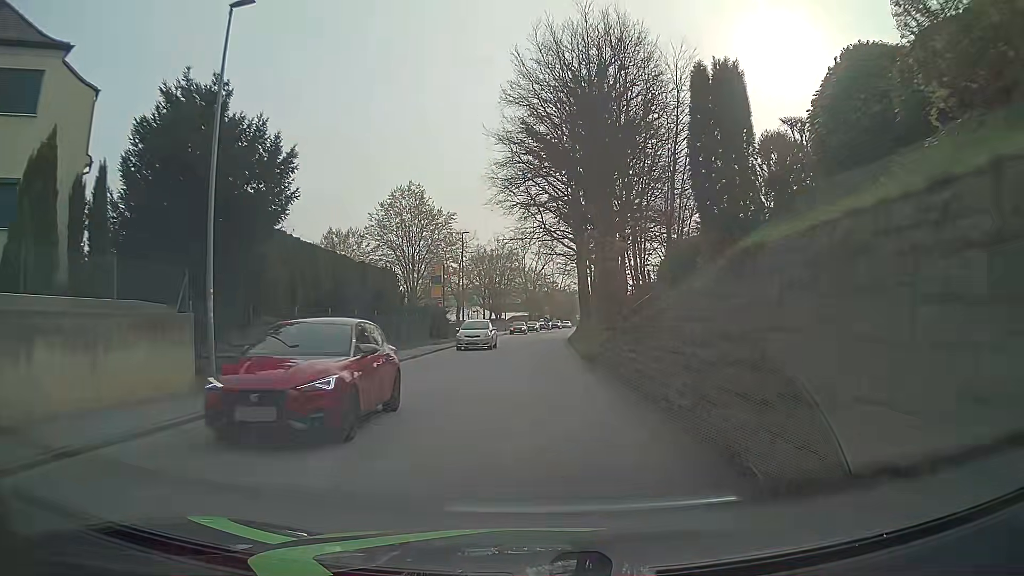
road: tertiary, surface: asphalt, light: Day
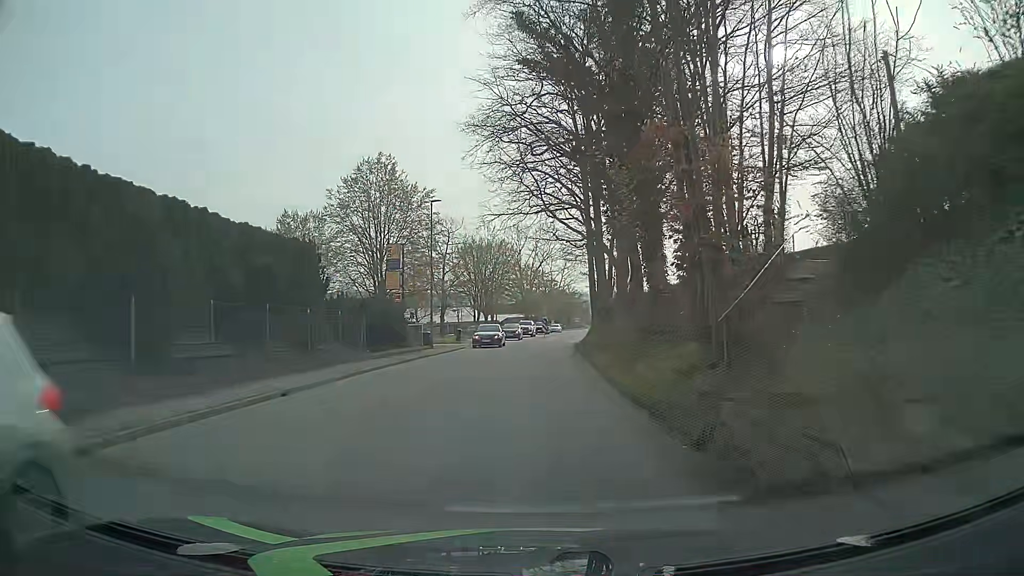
(-0.2, +14.4) m; +1°
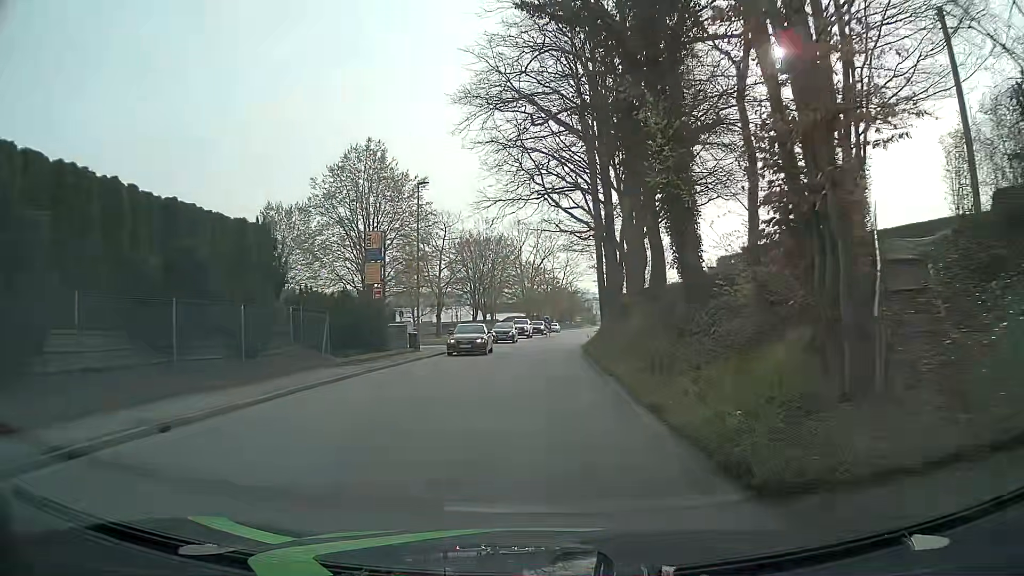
(-0.1, +4.8) m; -2°
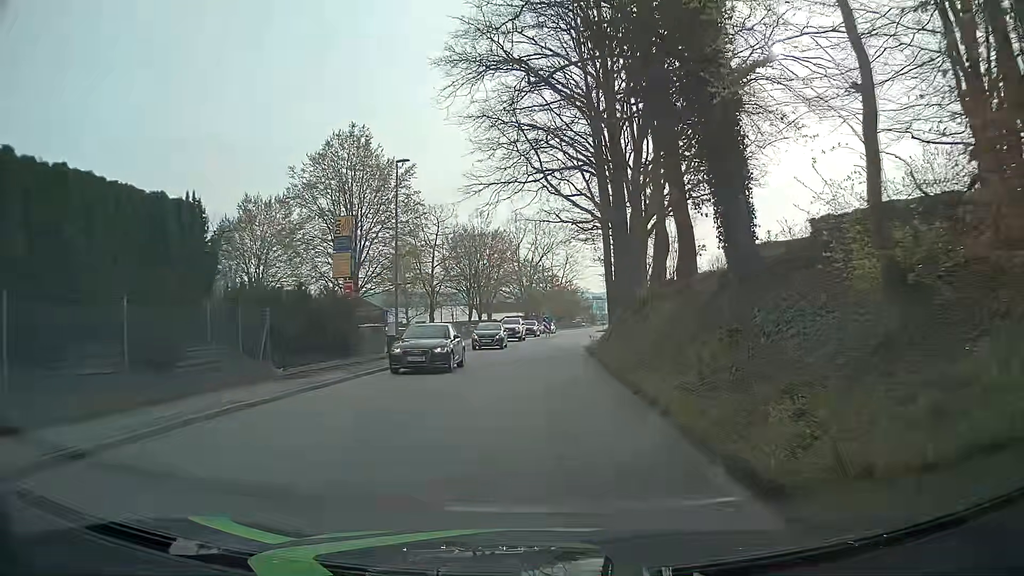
(+0.1, +4.8) m; +1°
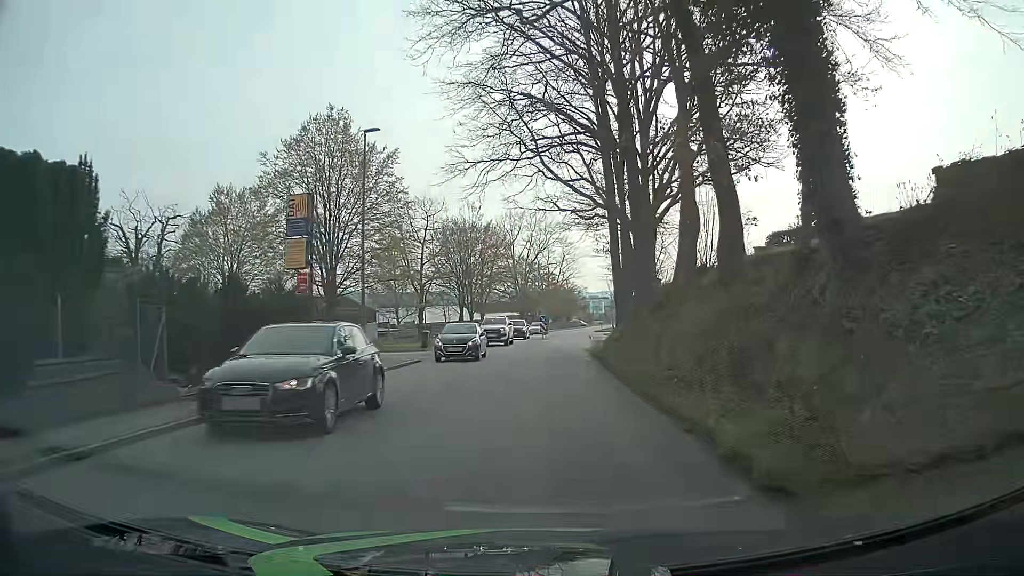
(0.0, +4.8) m; 0°
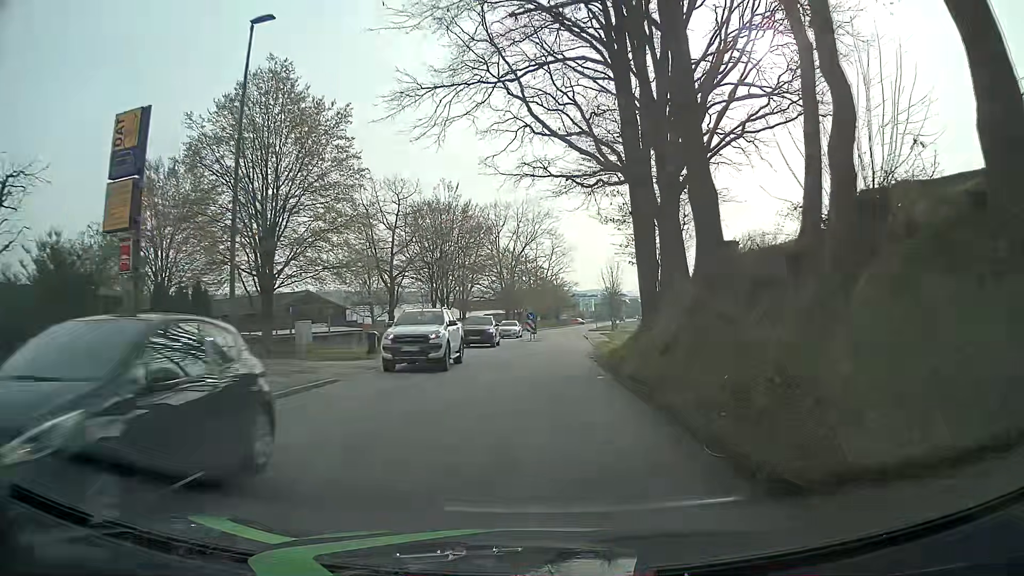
(+0.1, +9.6) m; +1°
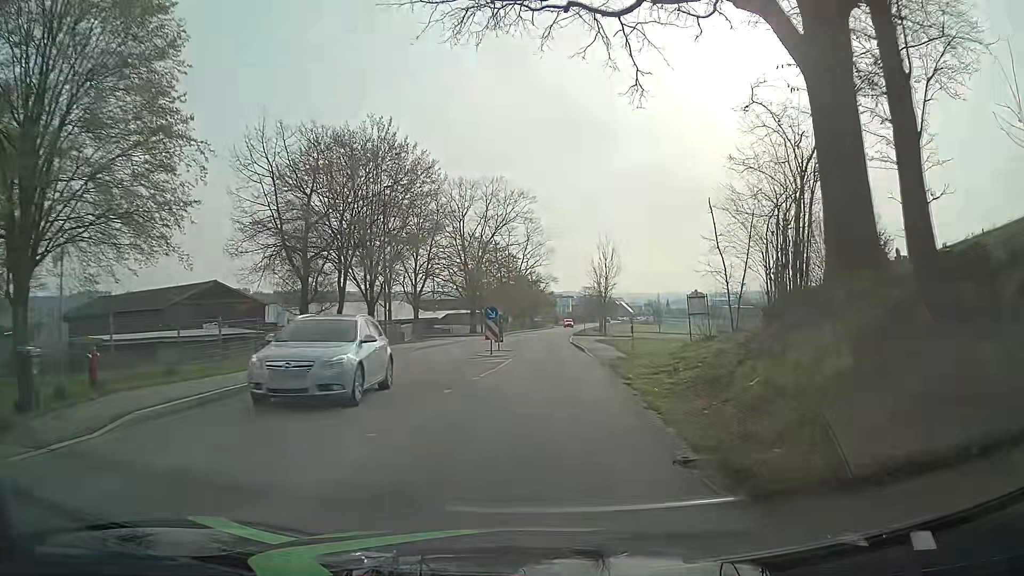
(+0.4, +19.2) m; +2°
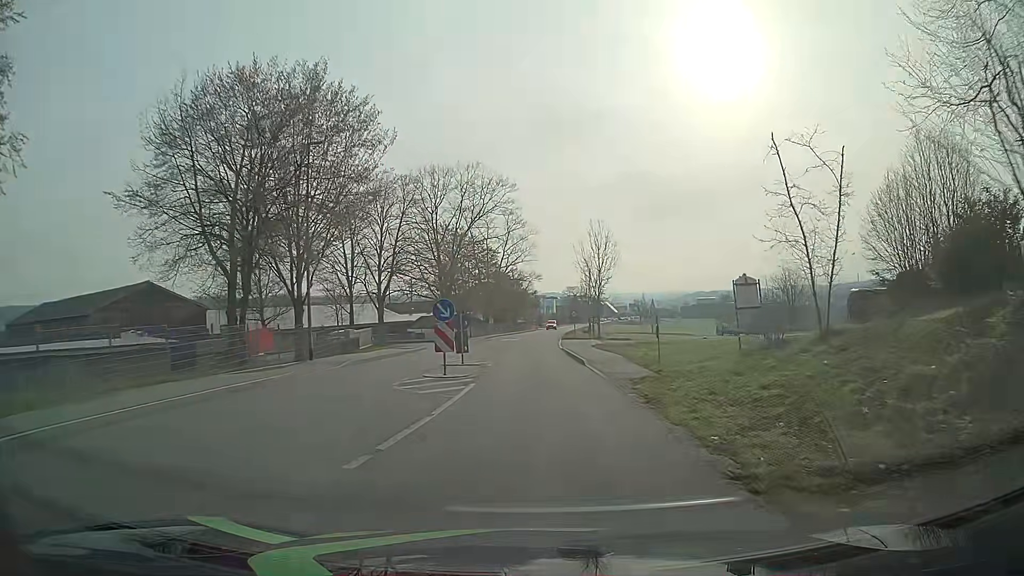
(+0.2, +9.6) m; +2°
(0, +10) (0, +20) (-1, +30) (-1, +40) (0, +50) (0, +60) (0, +70) (+1, +80) (+1, +90) (+2, +100) m
